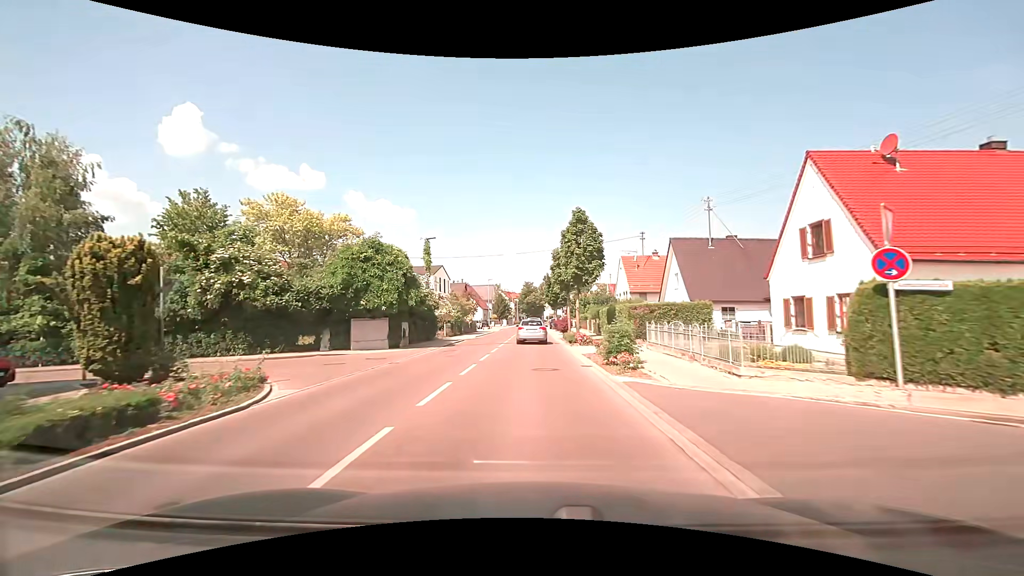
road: tertiary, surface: asphalt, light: Day
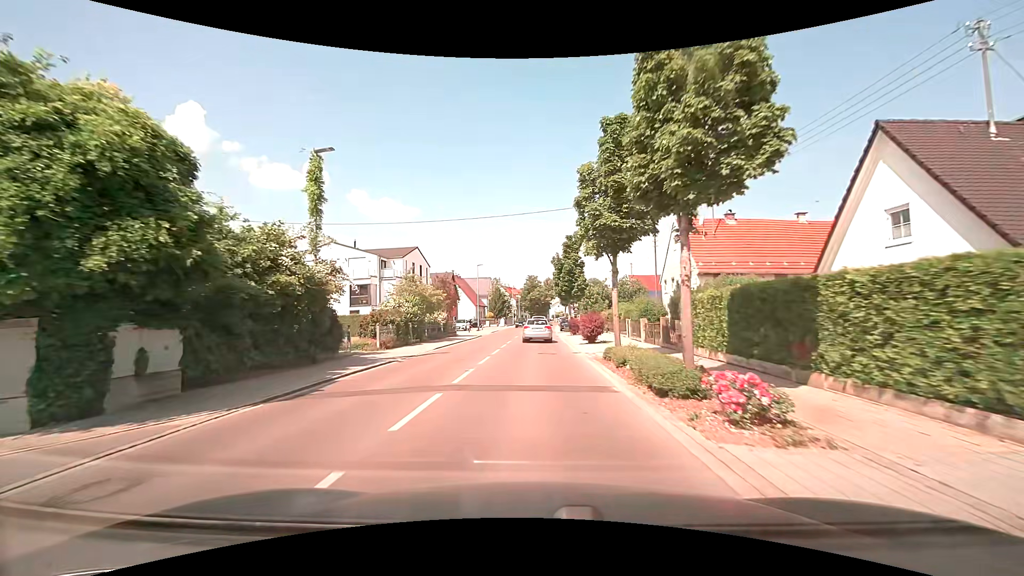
(-0.2, +19.8) m; -1°
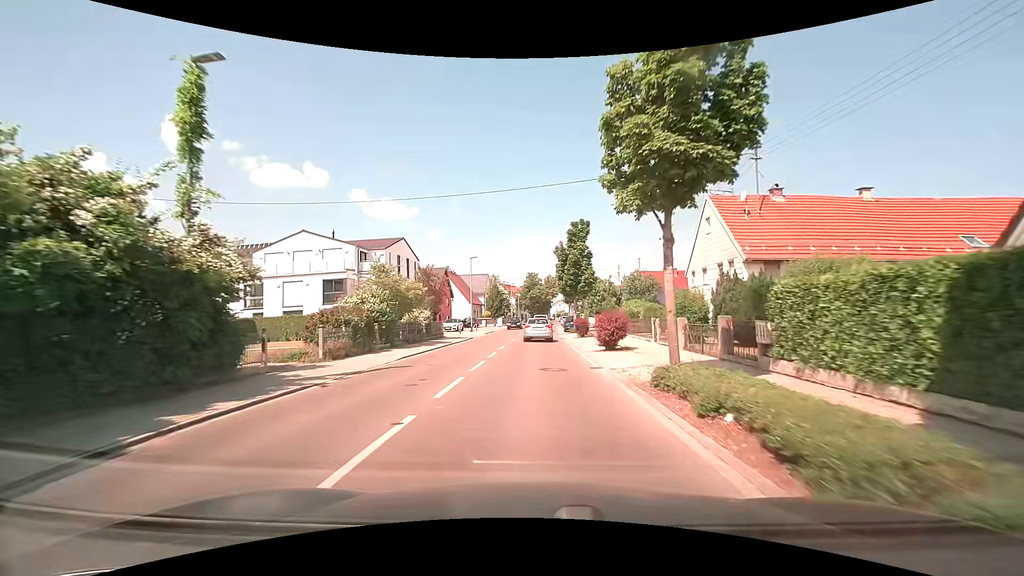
(0.0, +6.6) m; -1°
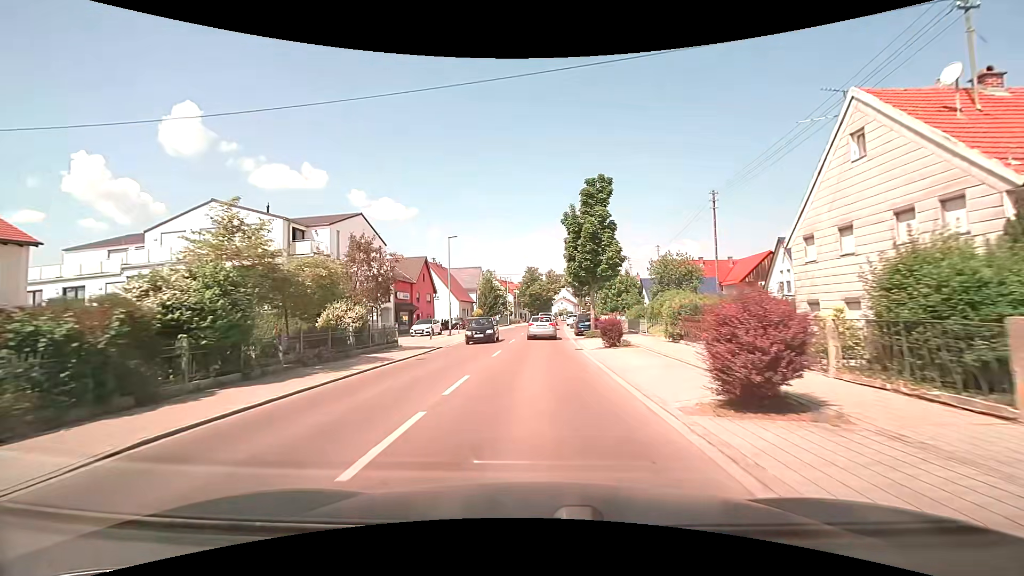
(+0.1, +13.2) m; 0°
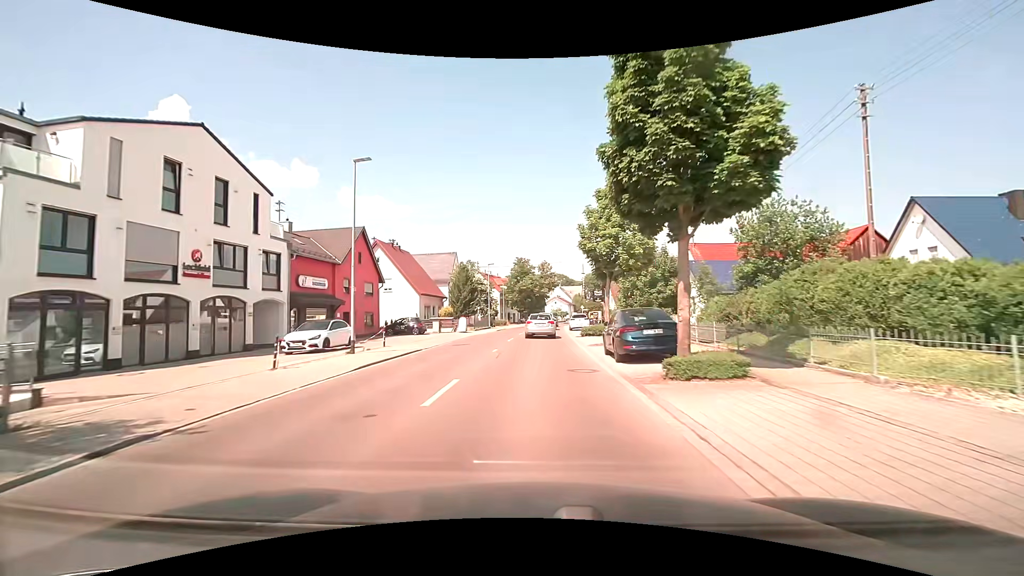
(0.0, +19.3) m; +1°
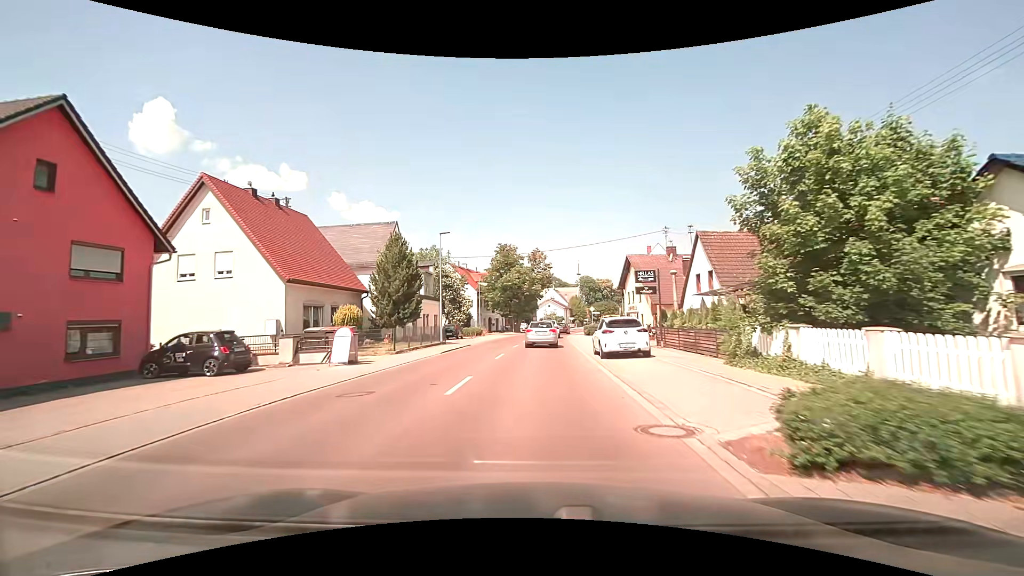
(+0.1, +25.3) m; +1°
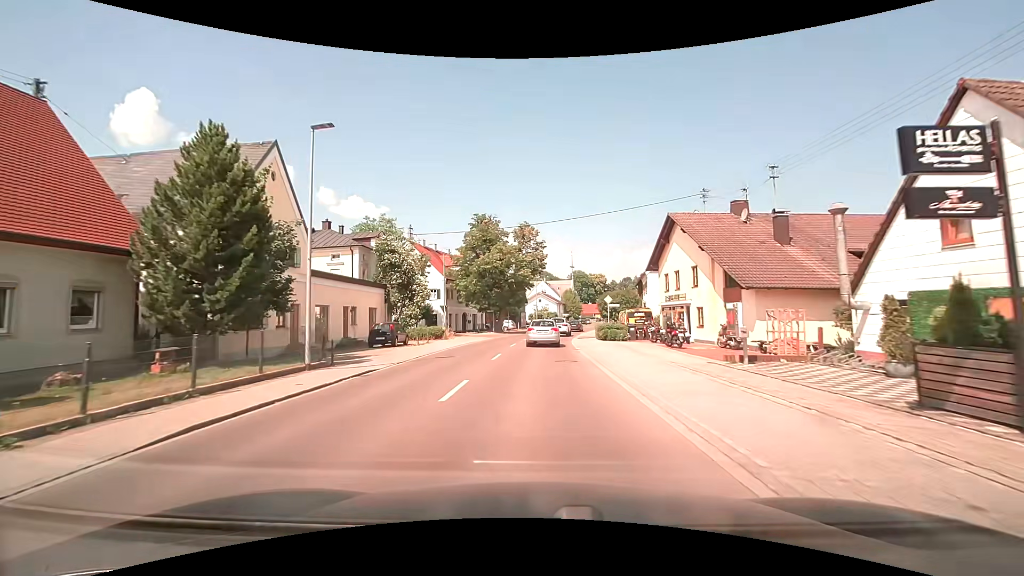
(+0.1, +18.7) m; +1°
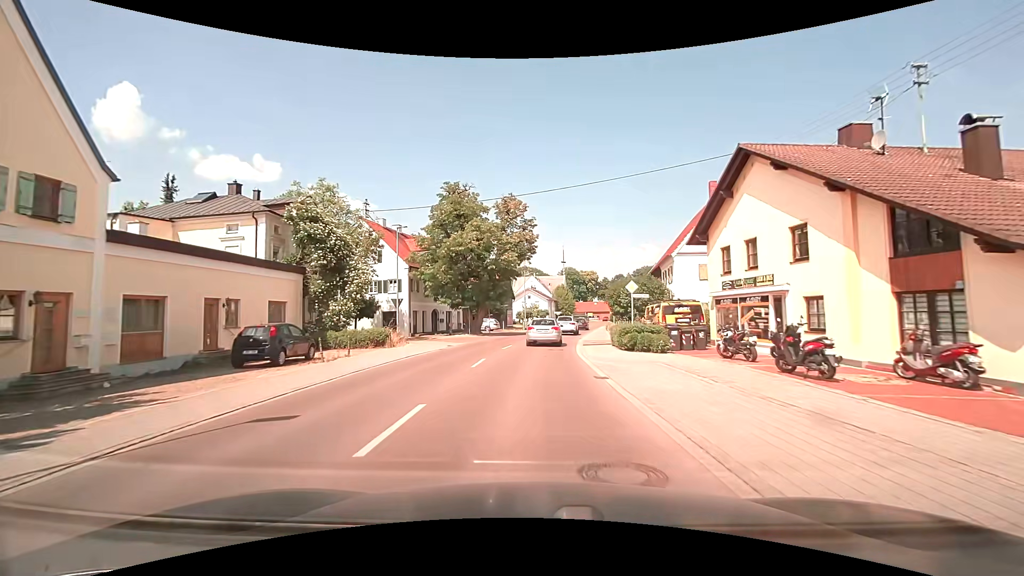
(+0.2, +12.4) m; +1°
(0, +10) (0, +20) (+1, +30) (+2, +40) (+3, +50) (+4, +60) (+6, +70) (+8, +79) (+9, +89) (+11, +99) m
